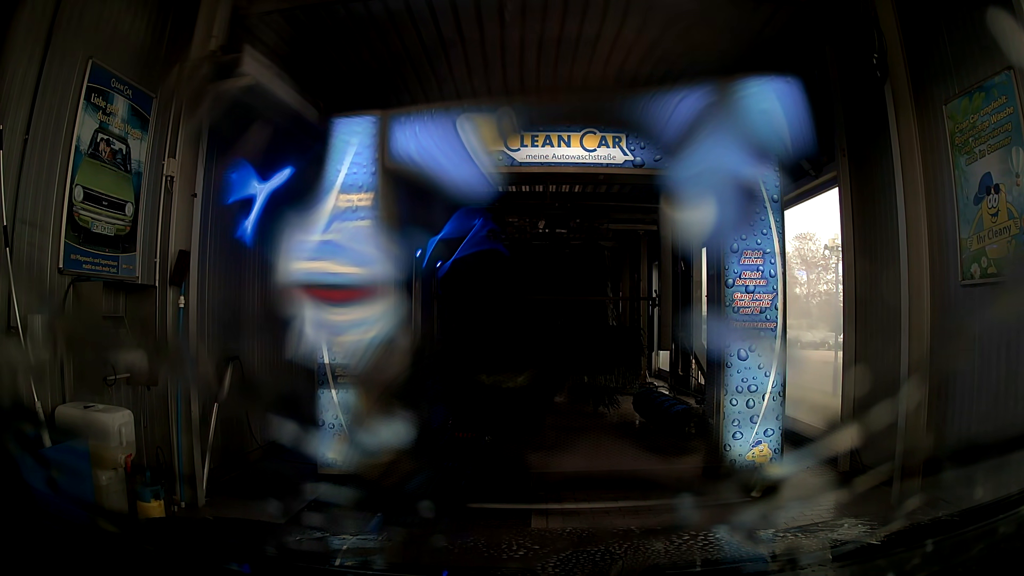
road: service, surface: asphalt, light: Day
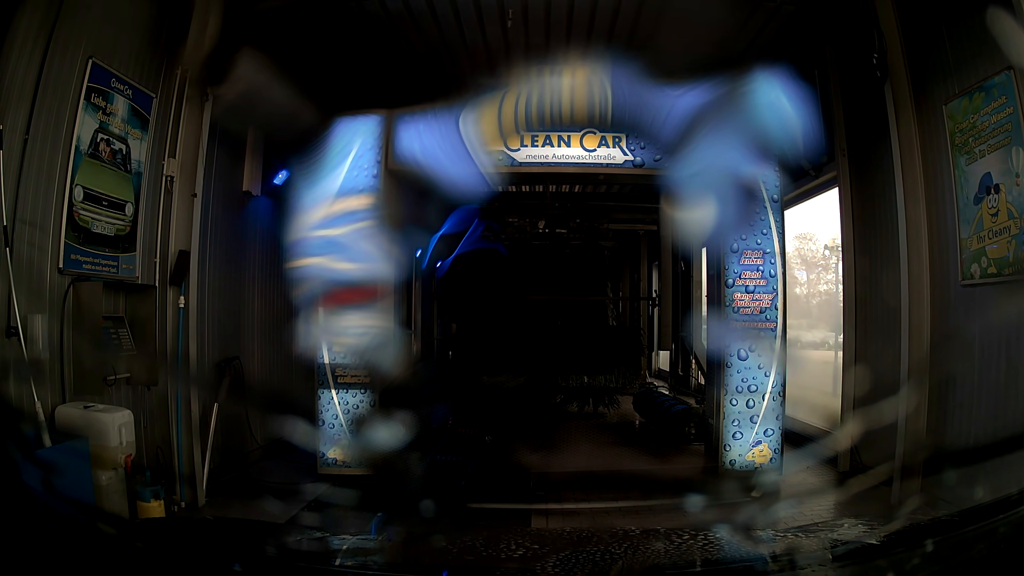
(0.0, 0.0) m; 0°
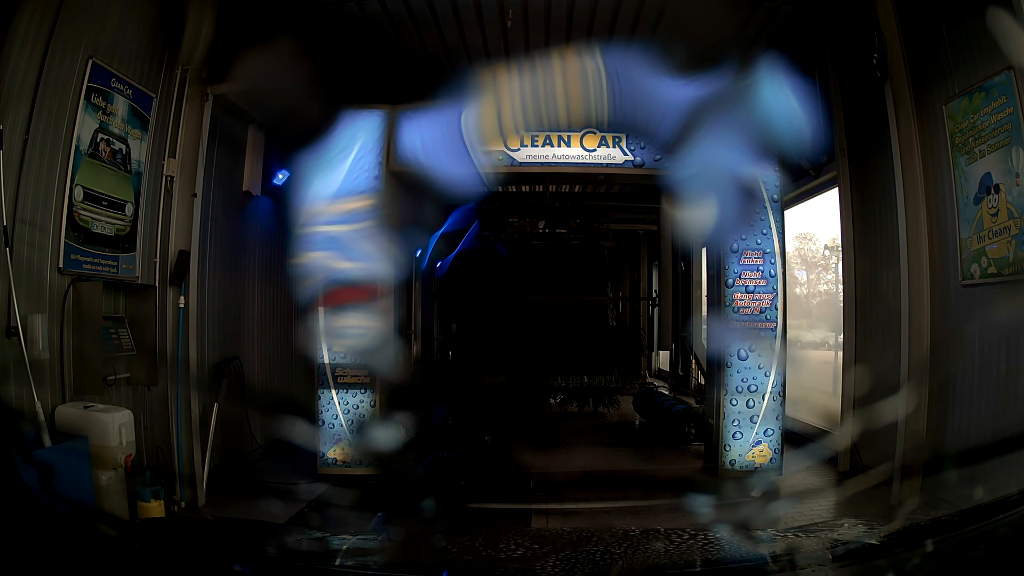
(0.0, 0.0) m; 0°
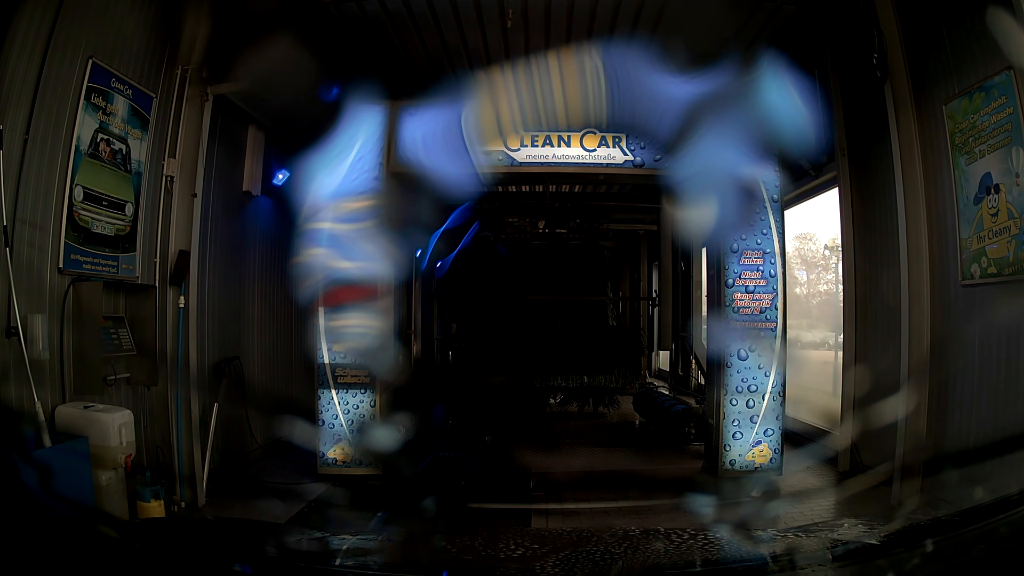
(0.0, 0.0) m; 0°
